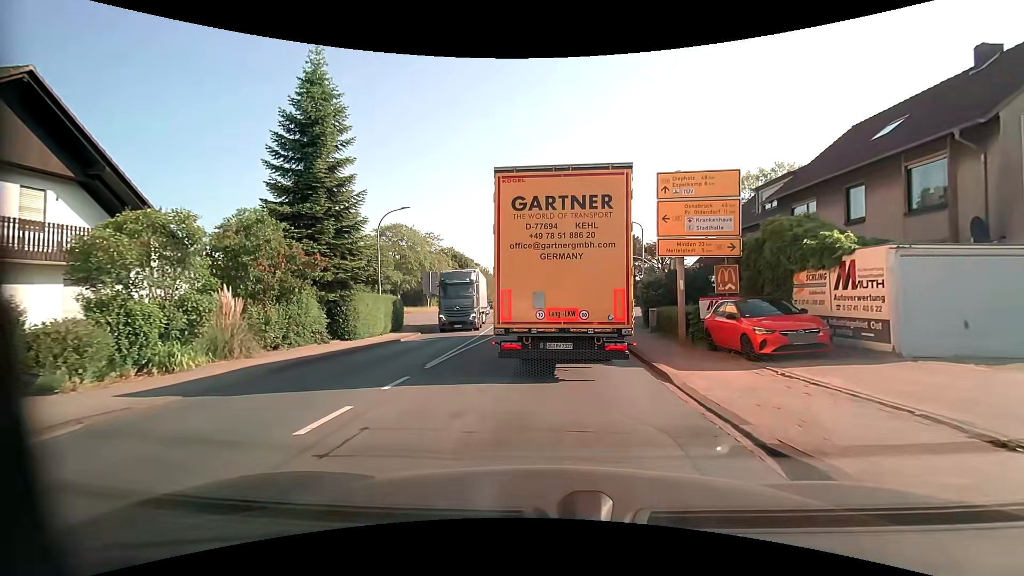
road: primary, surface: asphalt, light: Day
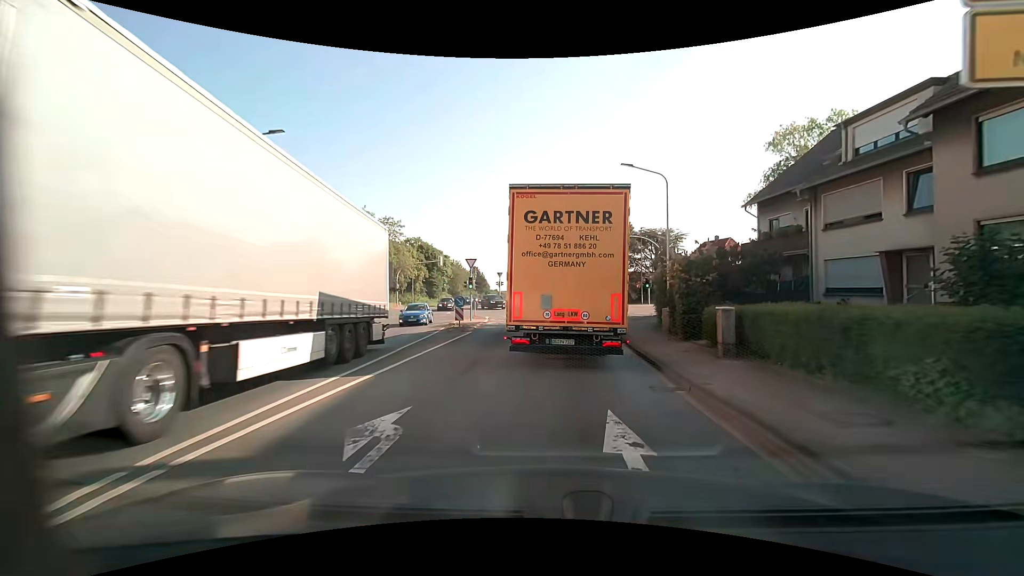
(+0.2, +12.7) m; +2°
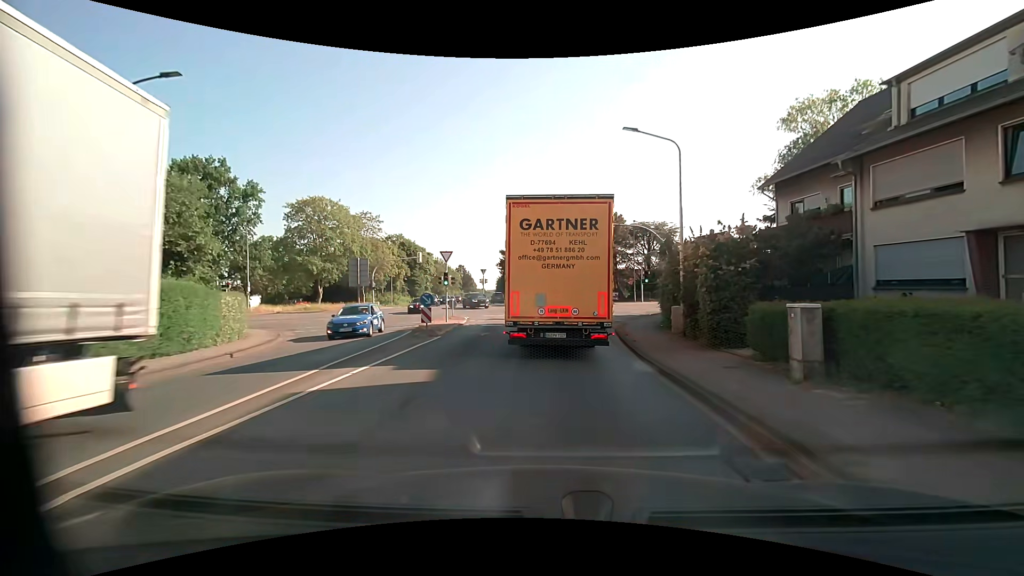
(0.0, +4.5) m; +1°
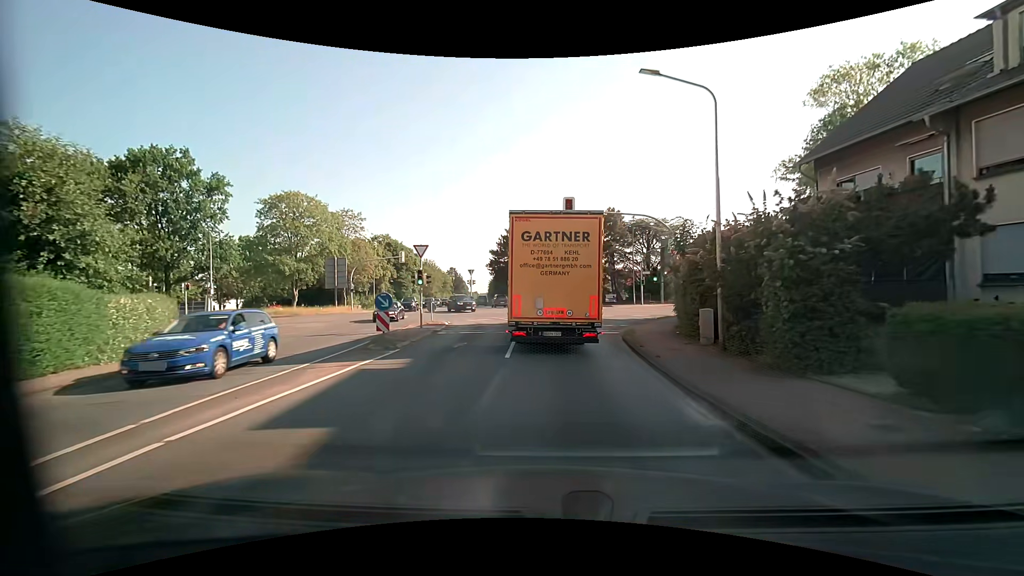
(+0.1, +4.7) m; +1°
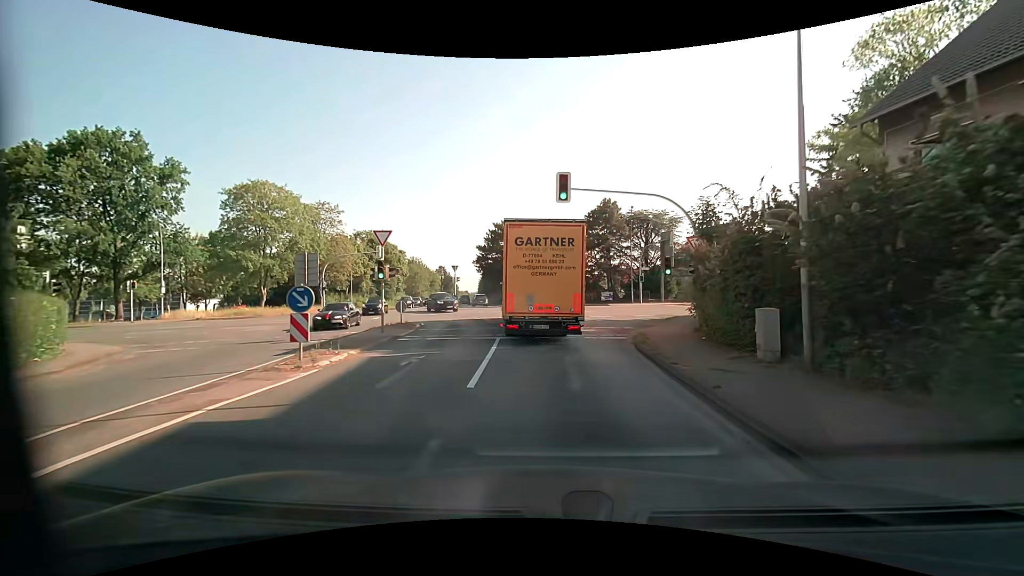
(+0.1, +4.9) m; +1°
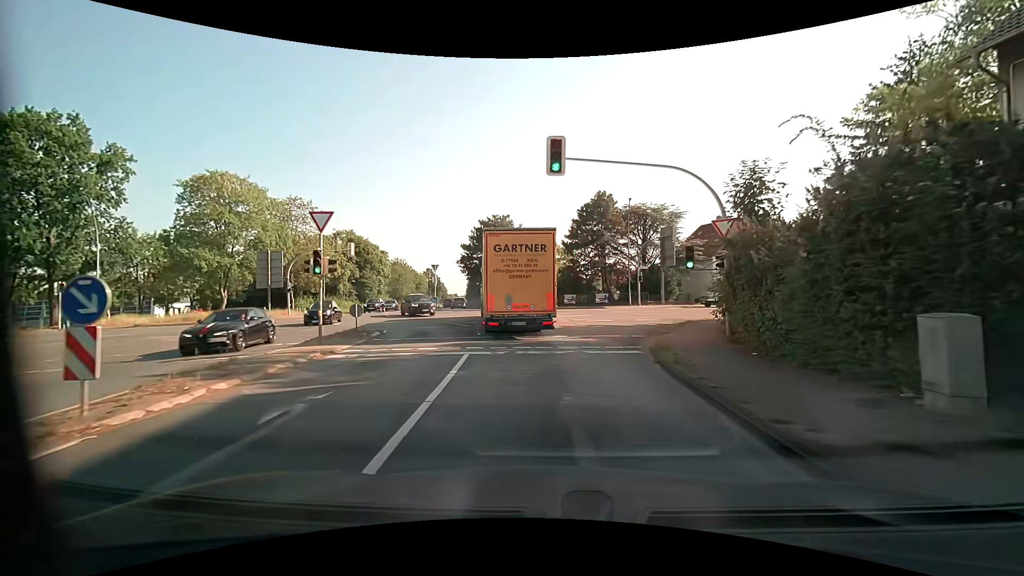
(+0.1, +5.0) m; +1°
